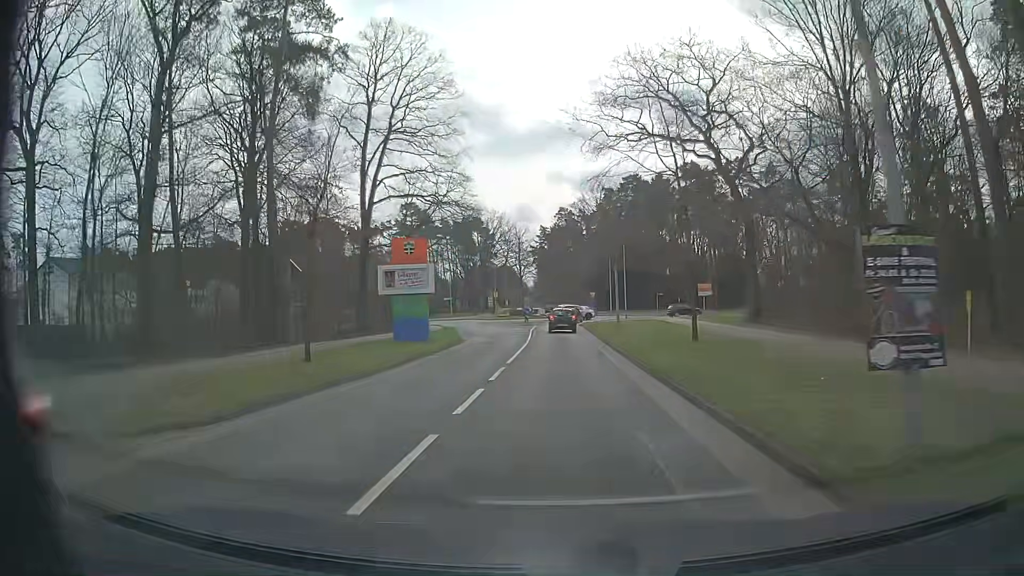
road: tertiary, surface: asphalt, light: Day
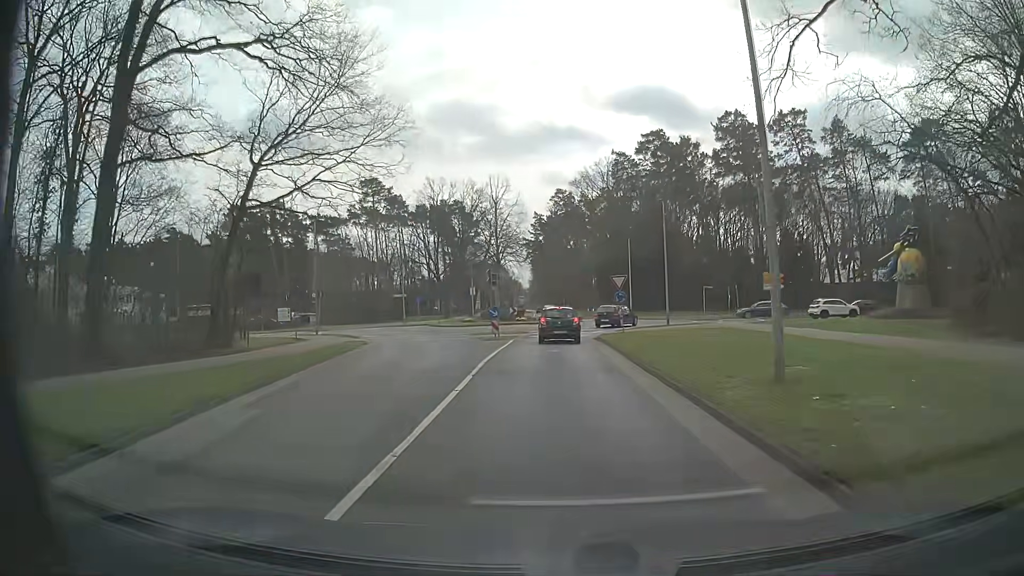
(0.0, +27.9) m; 0°
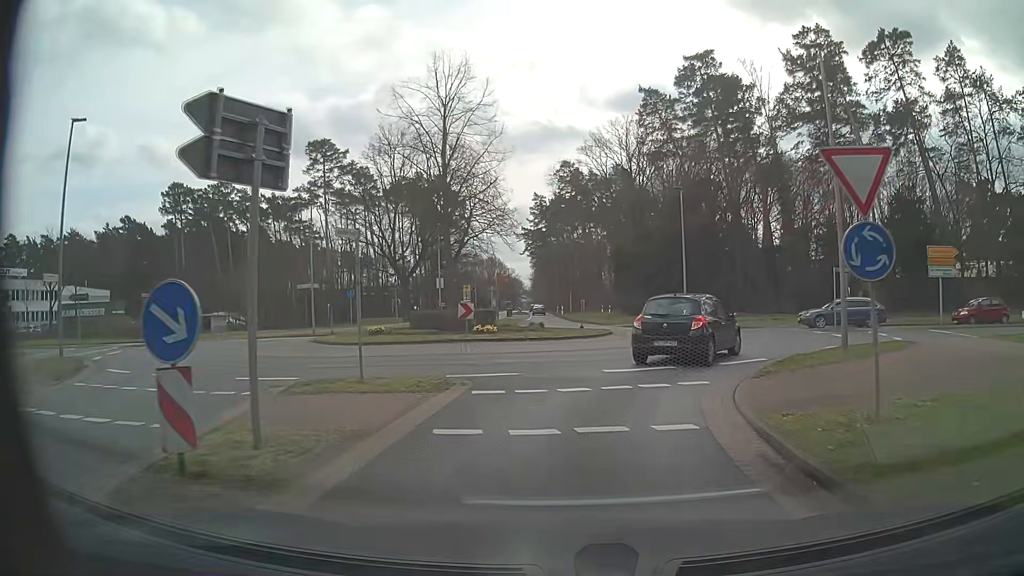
(0.0, +26.0) m; -1°
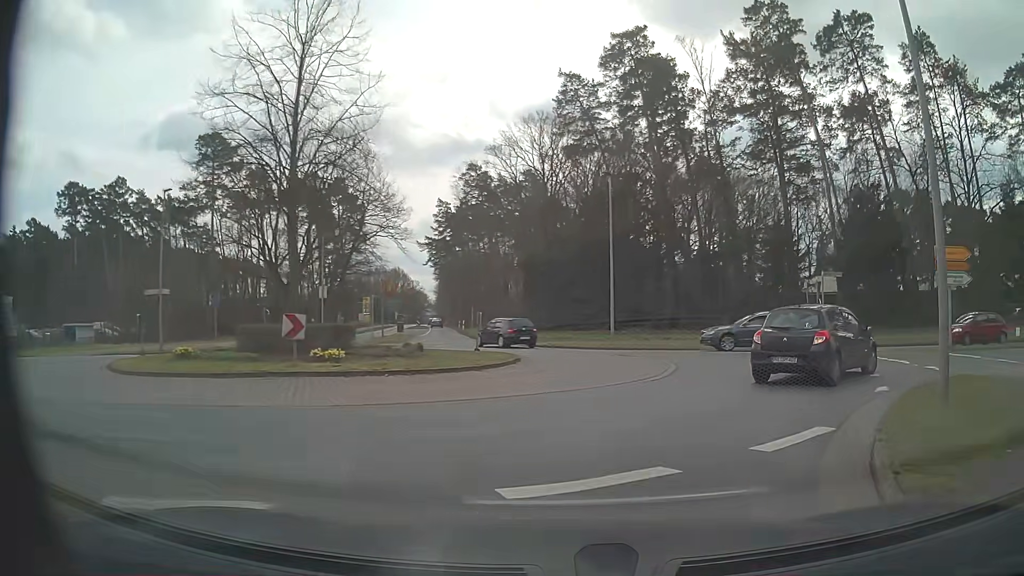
(+0.5, +8.1) m; +8°
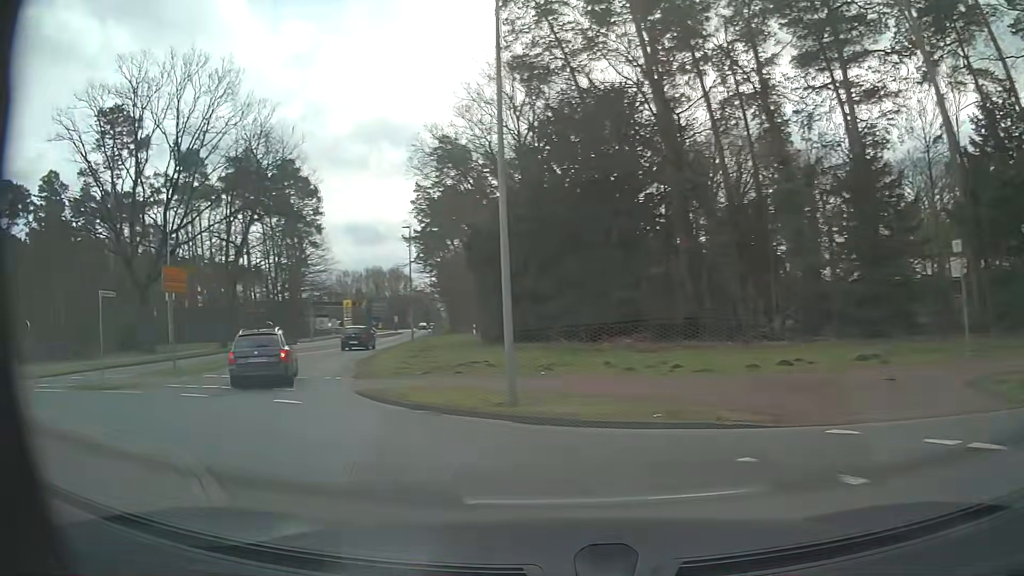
(+4.2, +19.5) m; -2°
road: secondary
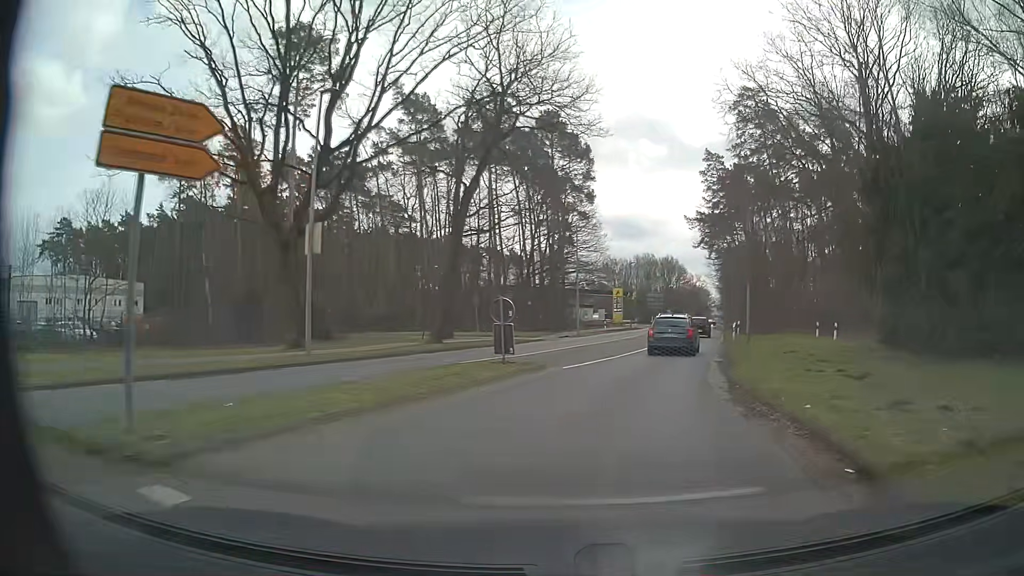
(-6.3, +16.9) m; -22°
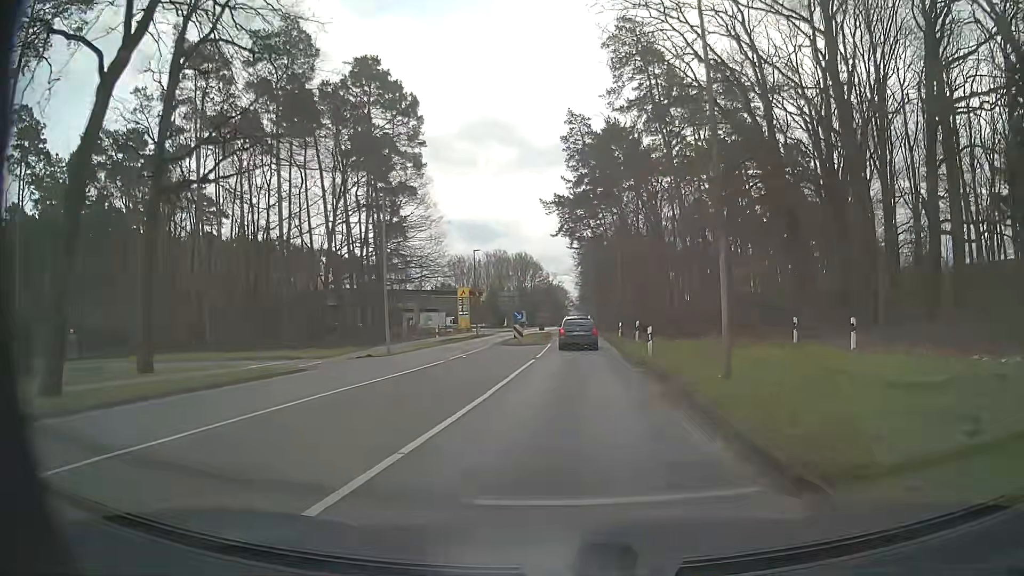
(+2.4, +17.7) m; +11°
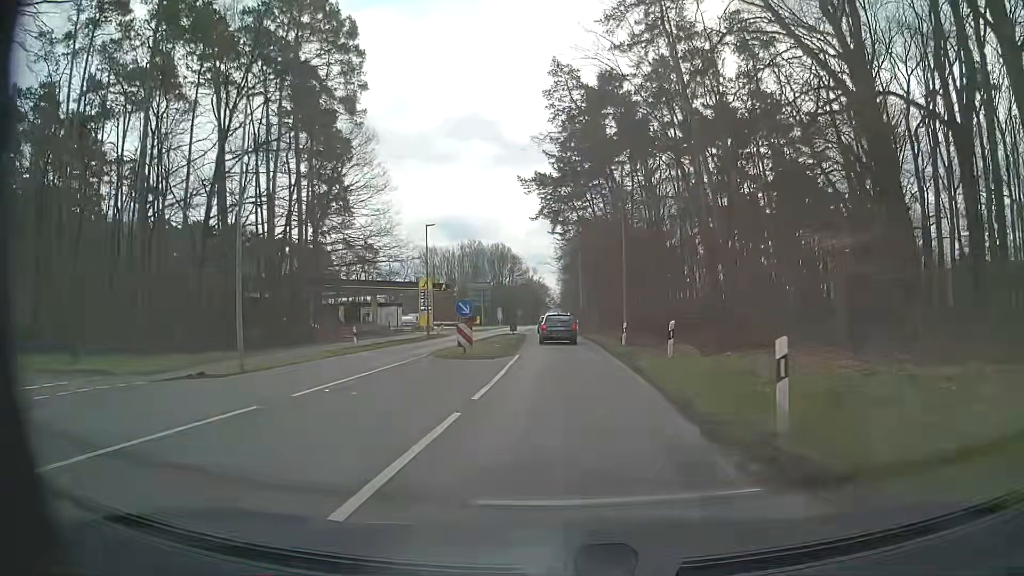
(+0.5, +14.2) m; +3°
(0, +10) (0, +20) (0, +30) (0, +40) (0, +50) (-1, +60) (-1, +70) (-1, +80) (-1, +90) (-1, +100) m
